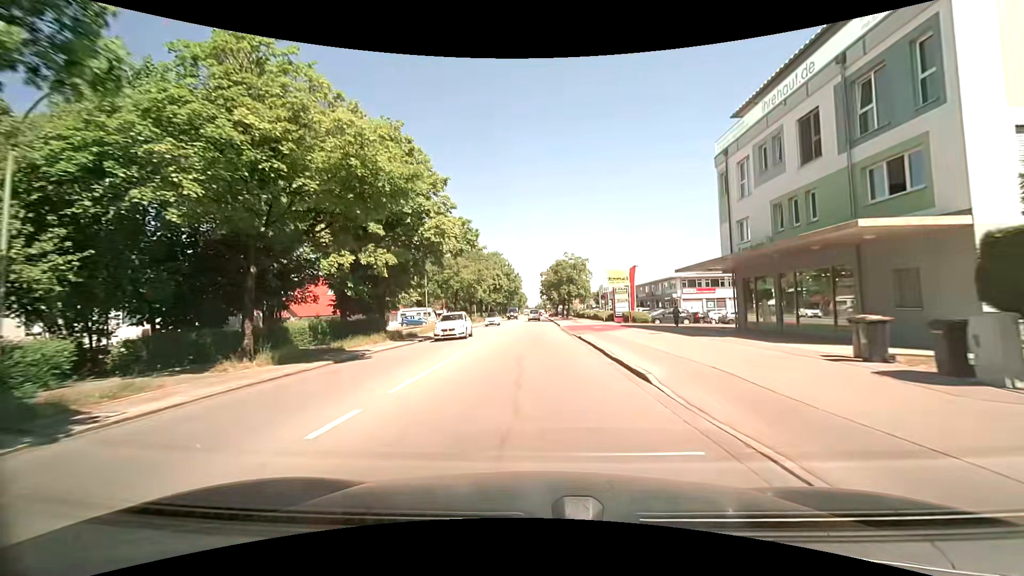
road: secondary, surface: asphalt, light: Day
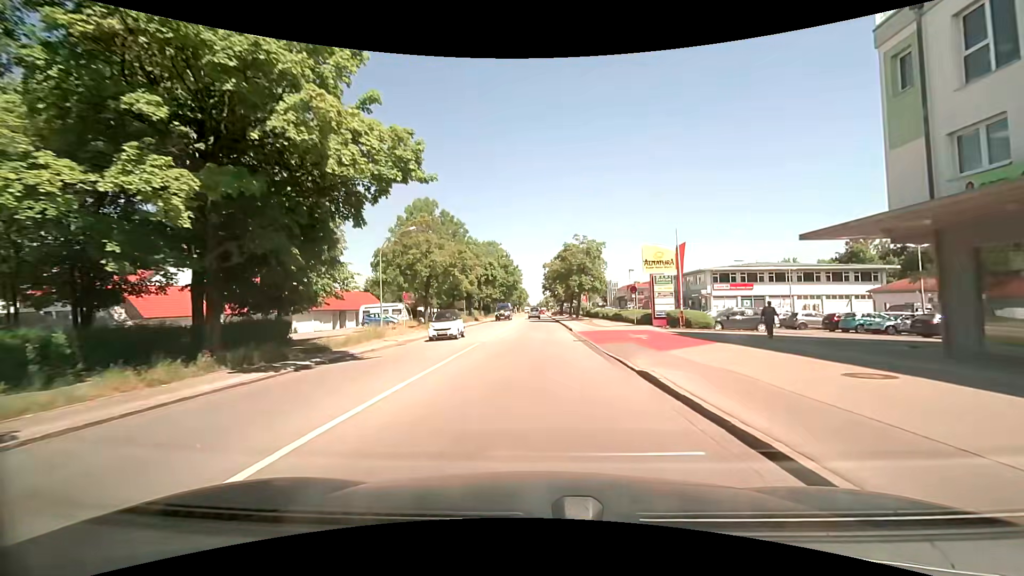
(-0.1, +15.3) m; 0°
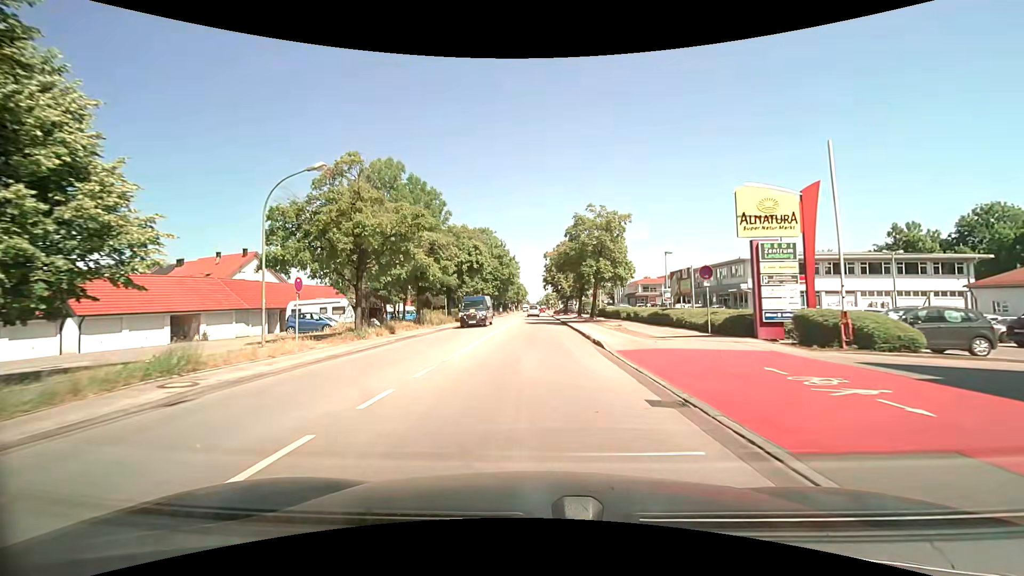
(0.0, +15.3) m; 0°
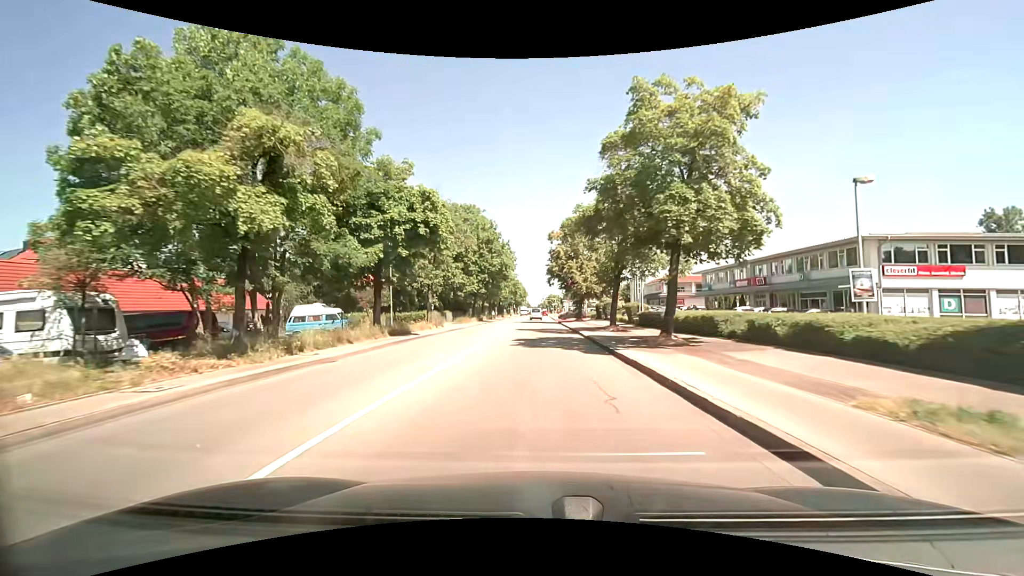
(-0.1, +22.9) m; 0°
